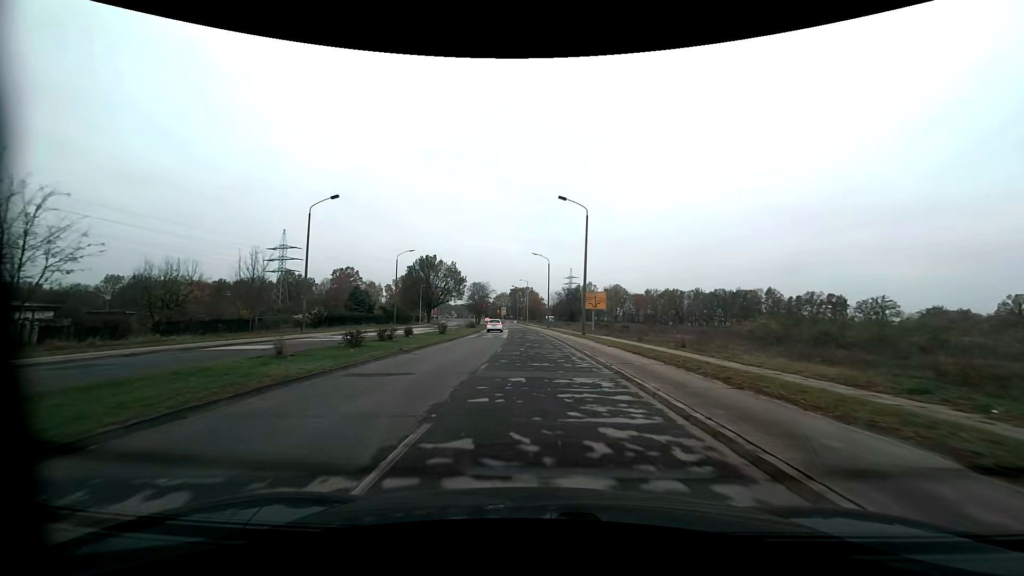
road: tertiary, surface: asphalt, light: Day
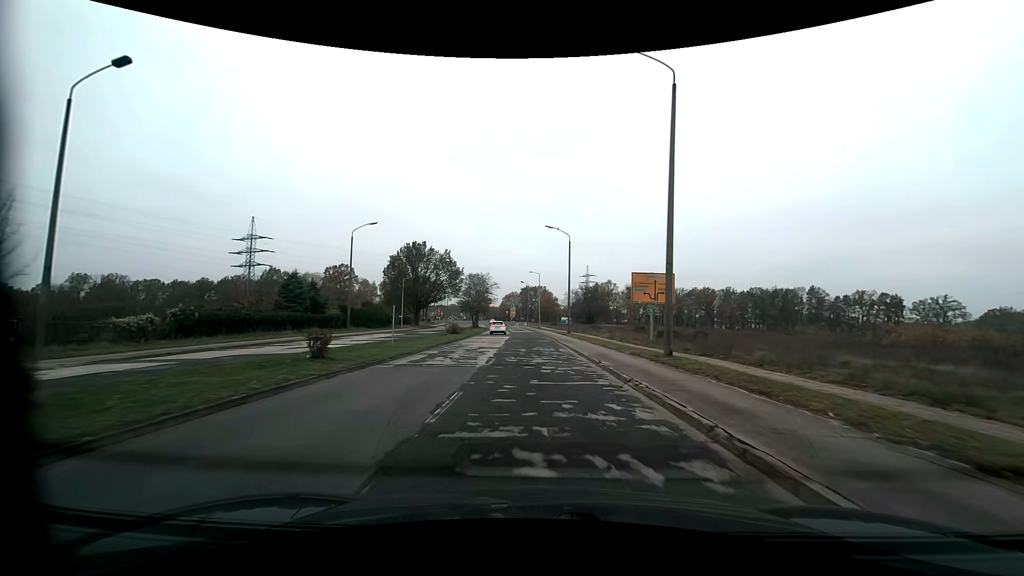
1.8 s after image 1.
(-0.3, +24.0) m; -2°
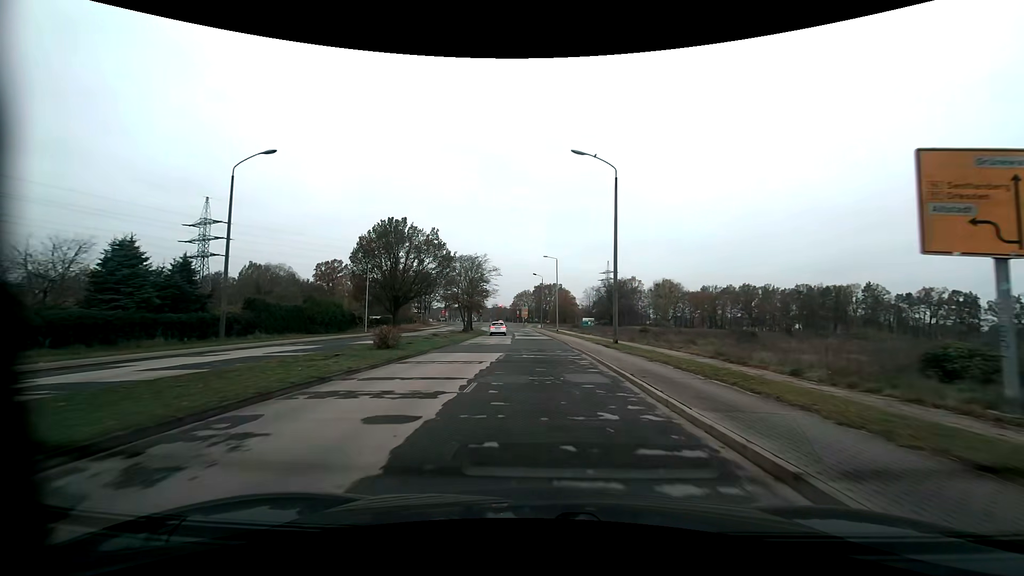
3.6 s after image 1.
(-0.2, +24.2) m; -1°
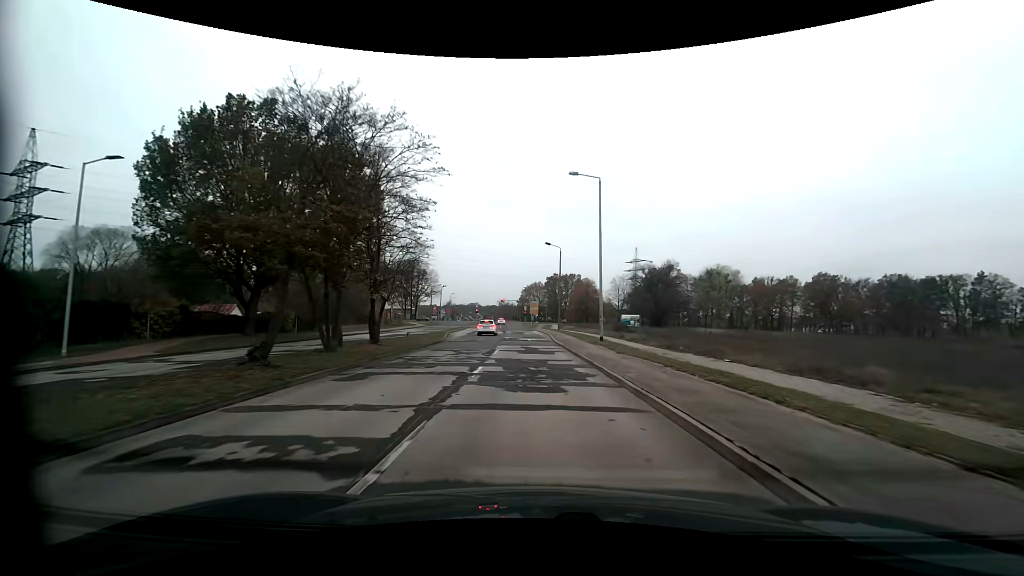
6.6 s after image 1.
(-0.6, +40.0) m; -2°
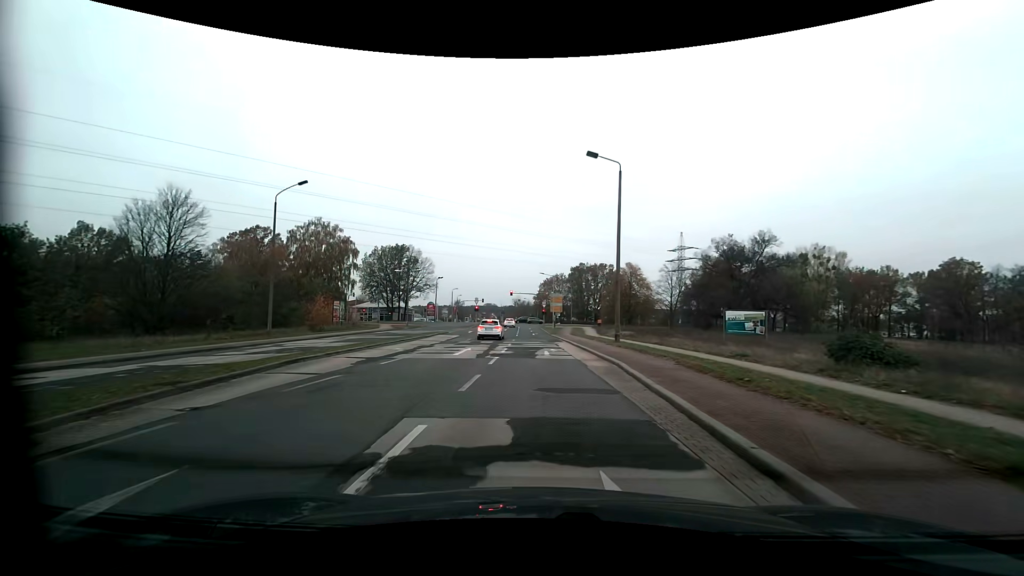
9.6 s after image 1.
(-0.7, +34.9) m; -2°
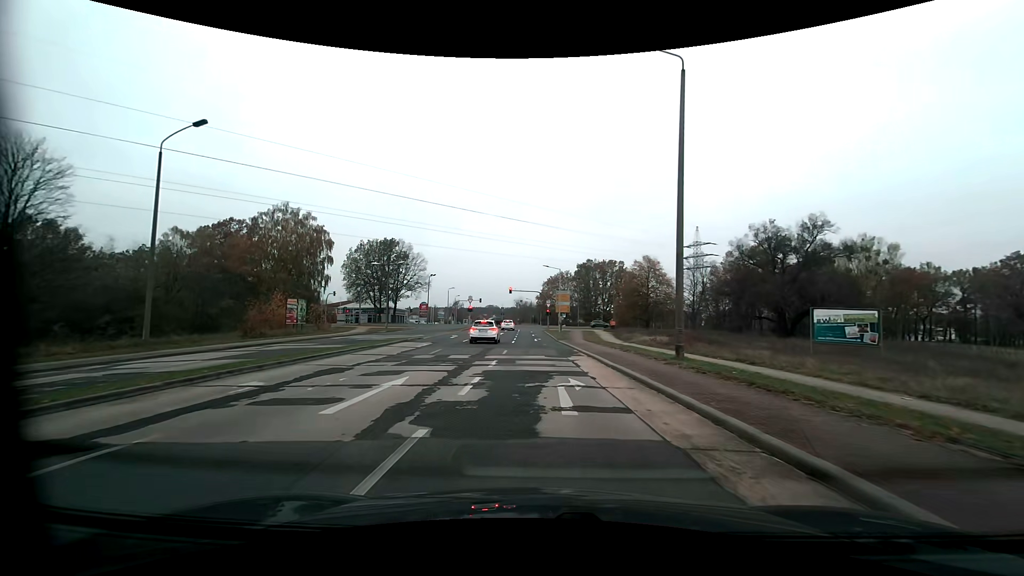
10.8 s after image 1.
(0.0, +12.2) m; 0°
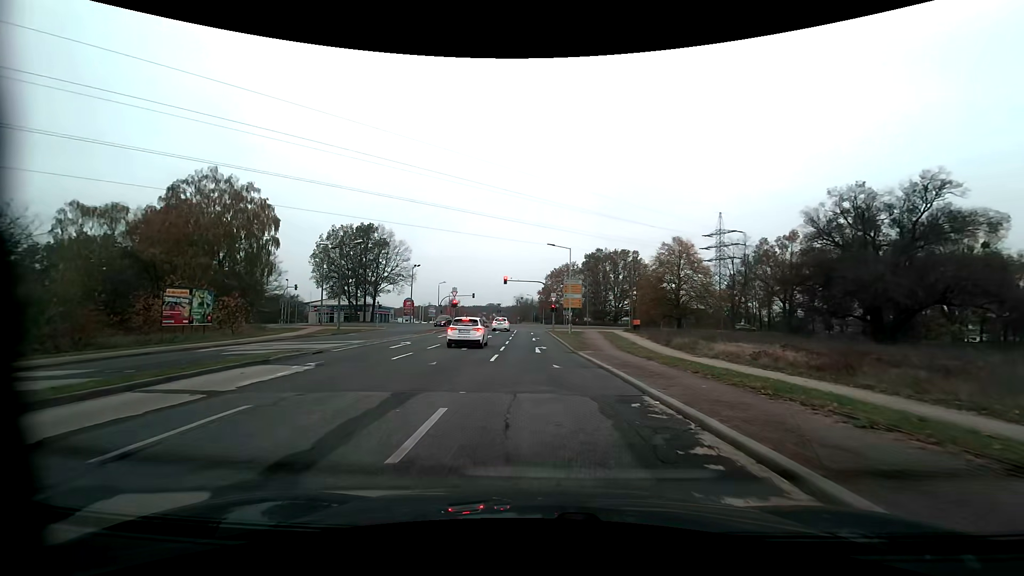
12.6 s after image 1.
(0.0, +16.5) m; 0°
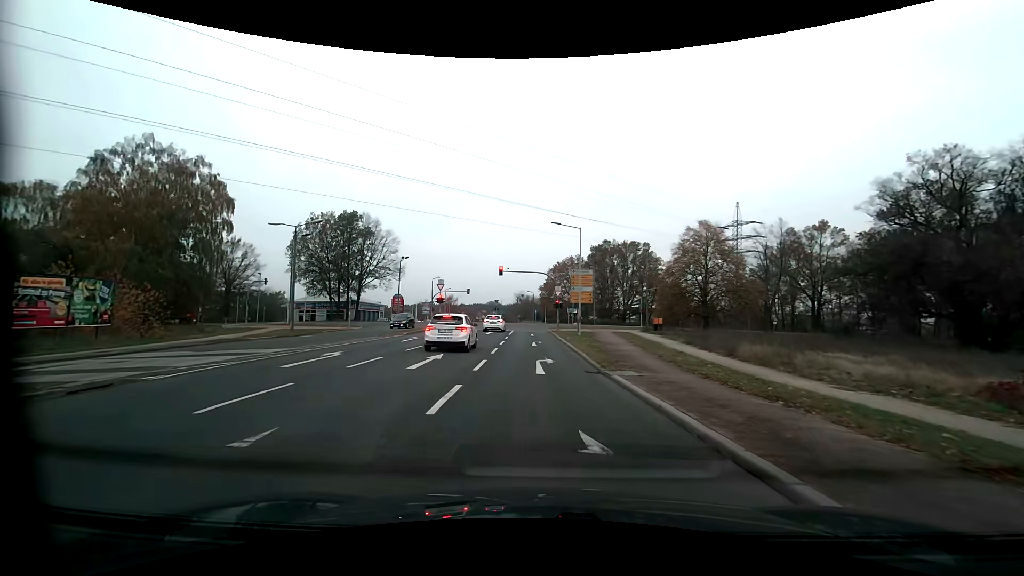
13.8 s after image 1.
(+0.1, +9.5) m; 0°
(0, +10) (0, +20) (0, +30) (-1, +40) (-1, +50) (-1, +60) (+2, +69) (+10, +76) (+19, +78) (+29, +80) m
